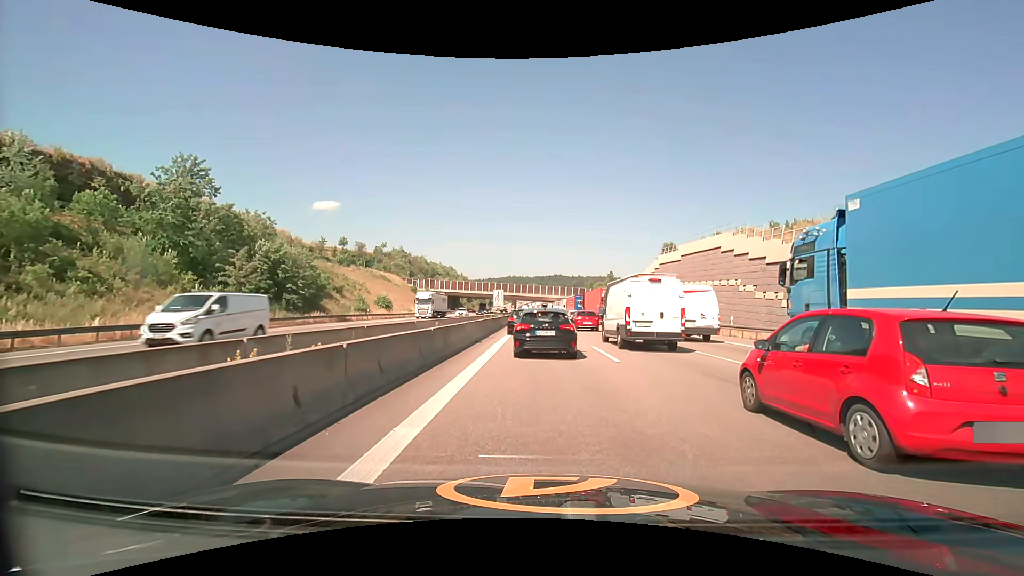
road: motorway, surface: asphalt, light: Day
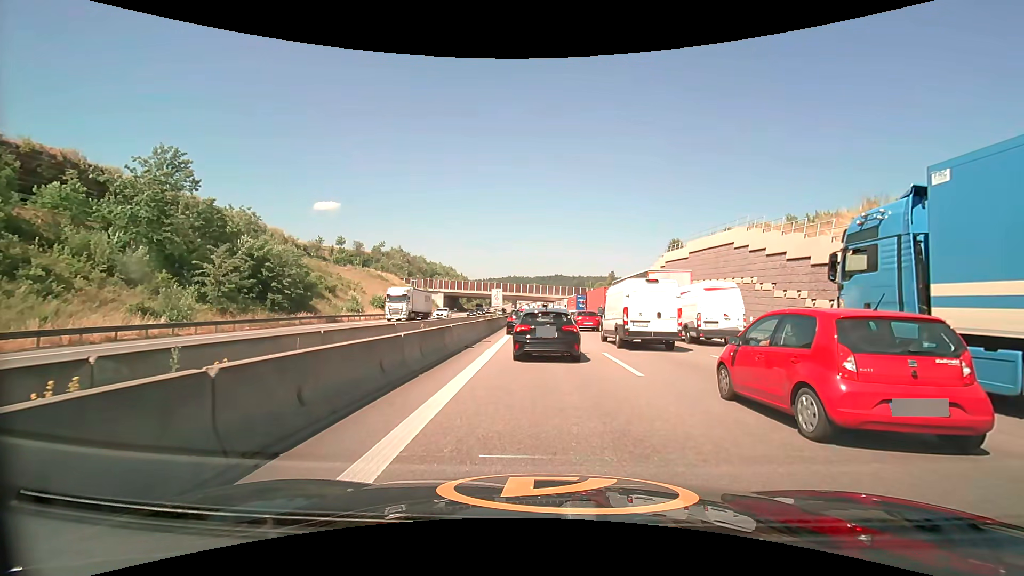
(0.0, +2.9) m; 0°
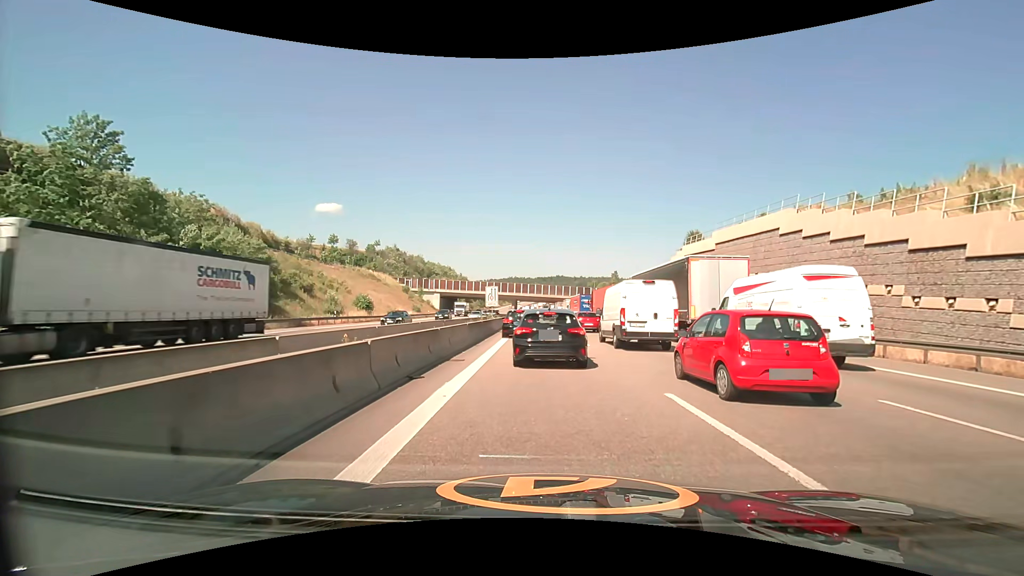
(0.0, +7.9) m; +1°
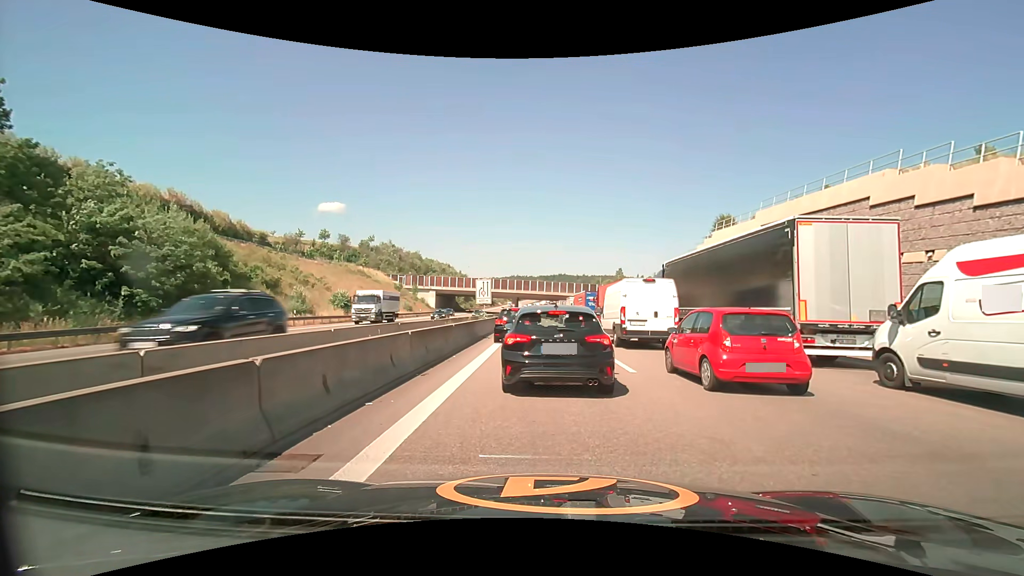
(-0.1, +9.2) m; -2°
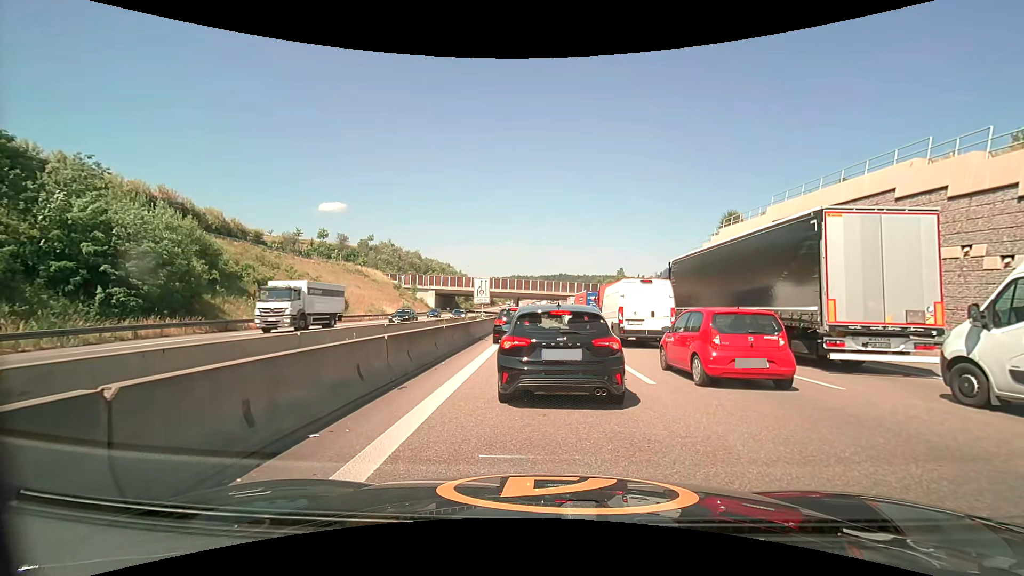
(0.0, +1.7) m; +1°
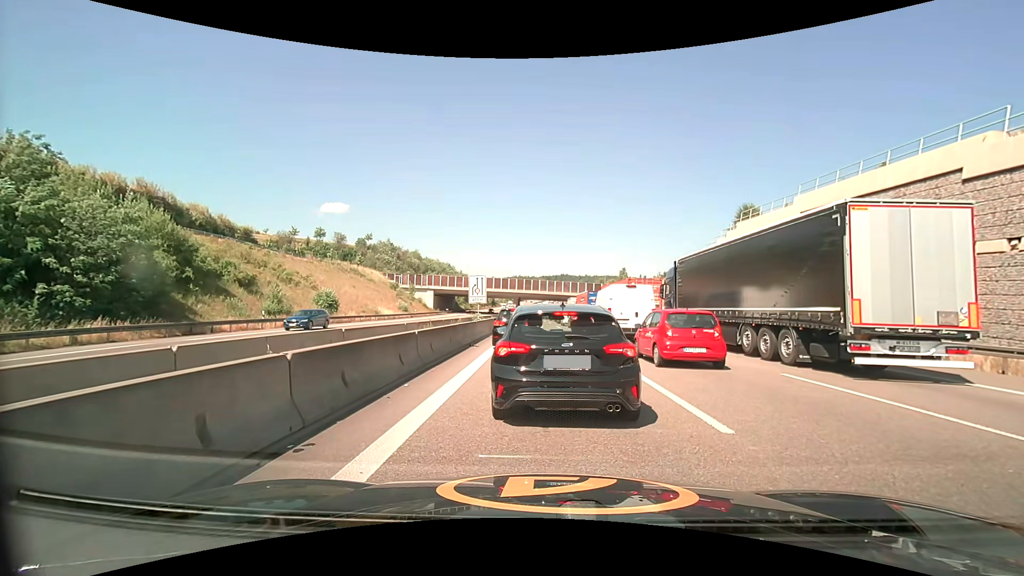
(0.0, +3.6) m; 0°
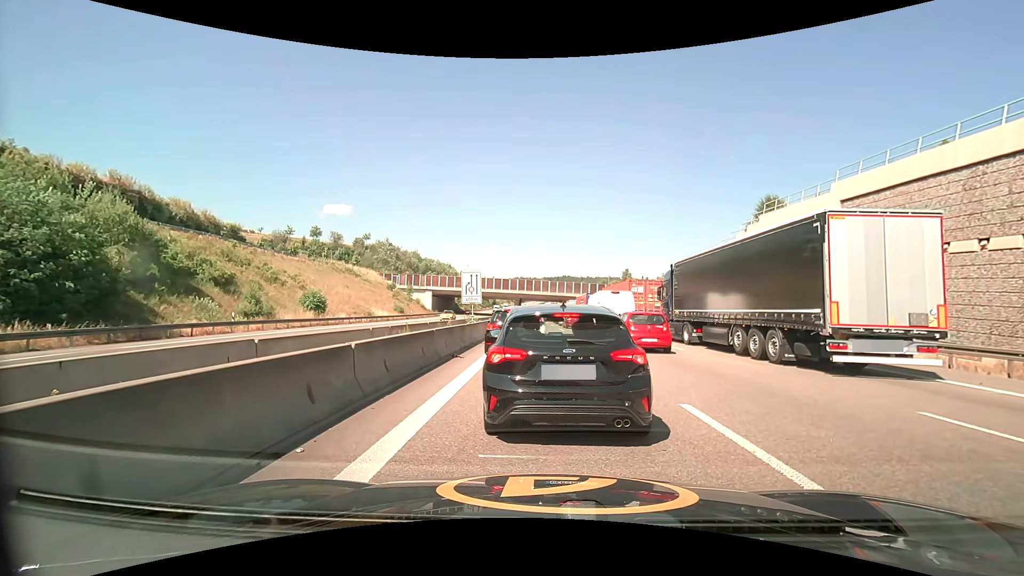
(0.0, +4.1) m; +1°
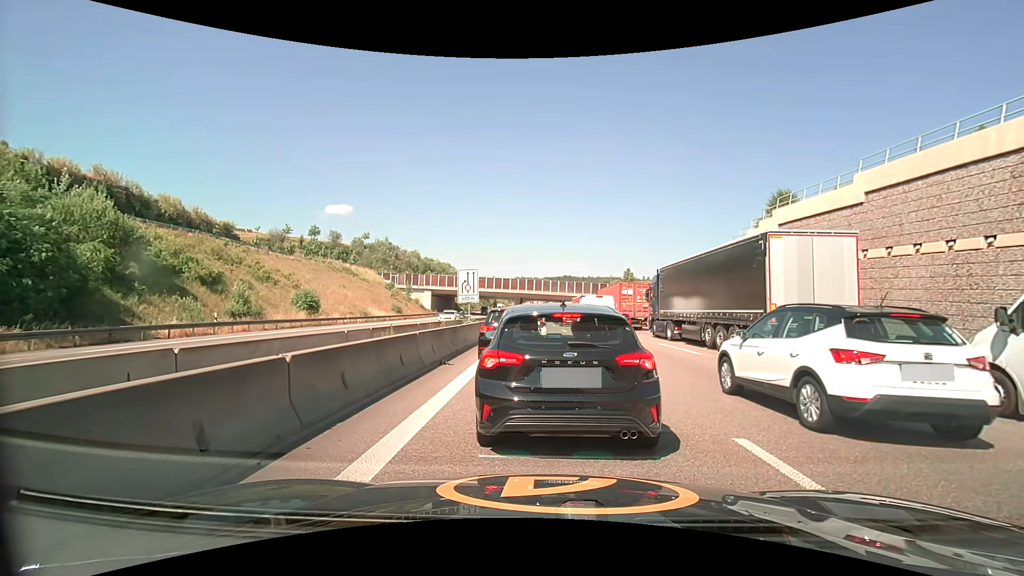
(-0.1, +1.9) m; -2°
(0, +10) (0, +20) (0, +30) (+1, +40) (+1, +50) (+1, +60) (+1, +70) (+1, +80) (+1, +90) (+1, +100) m
